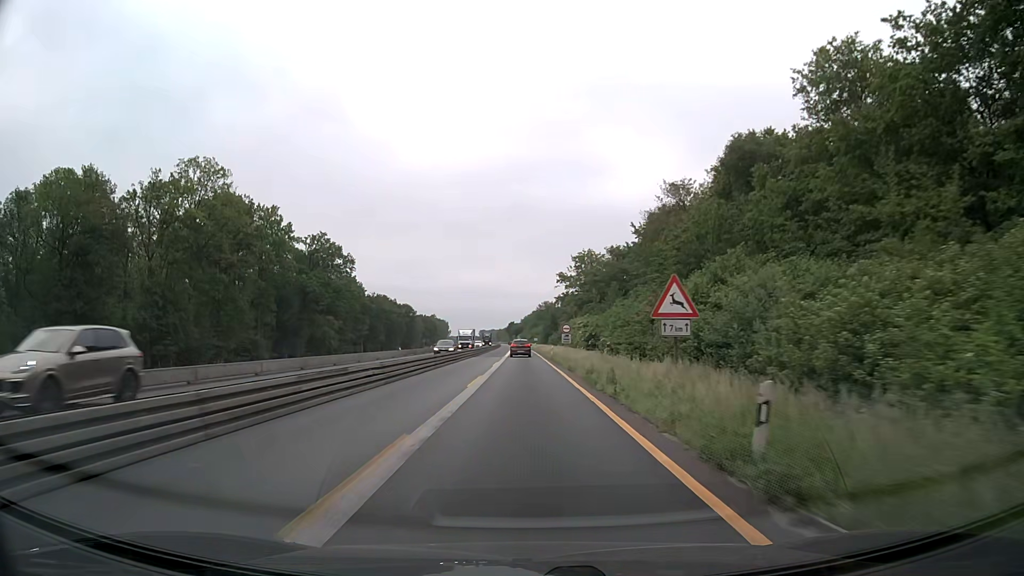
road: motorway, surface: asphalt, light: Day
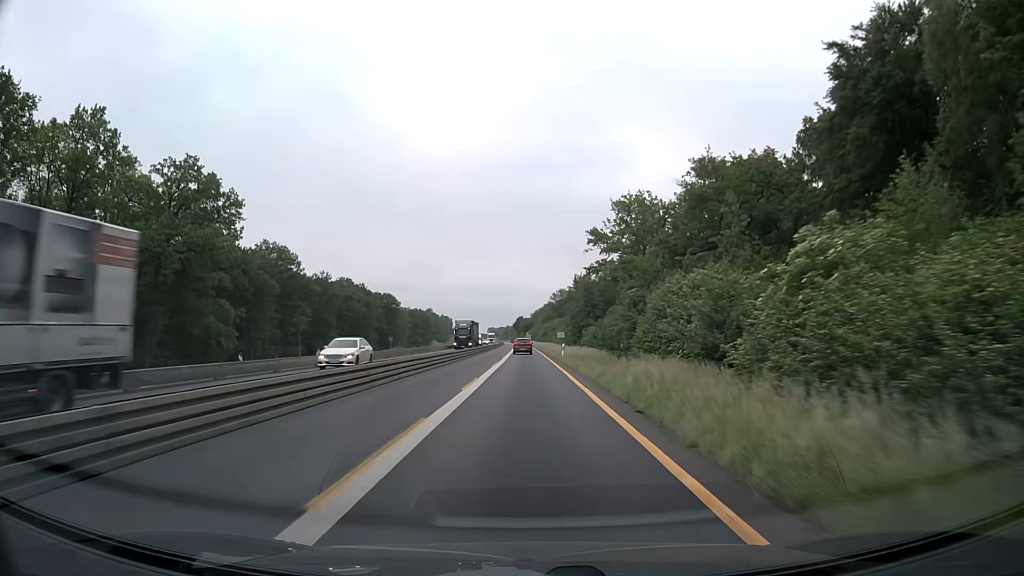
(-0.3, +64.5) m; -1°
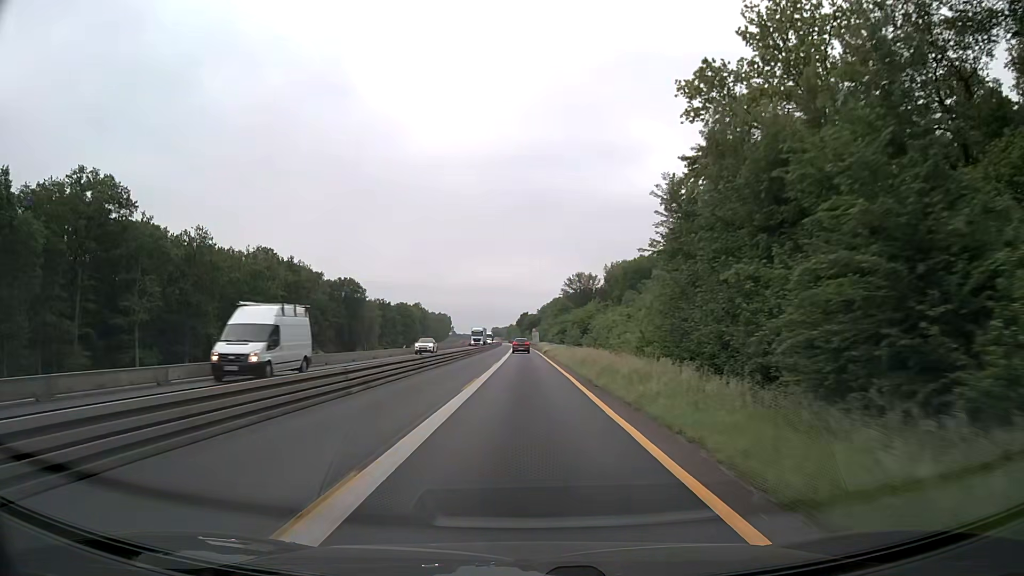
(-0.1, +64.5) m; 0°
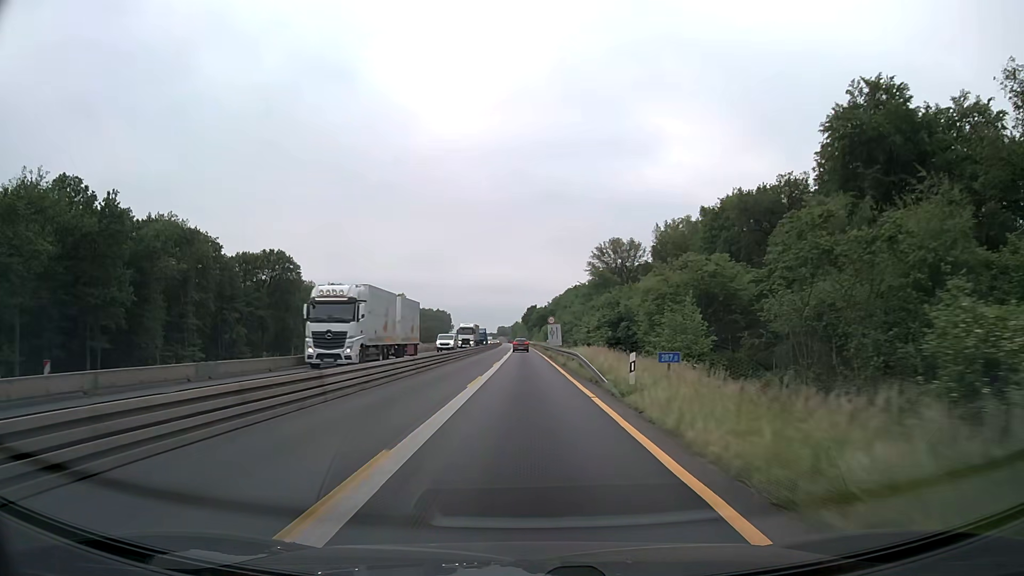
(-0.3, +64.5) m; -1°
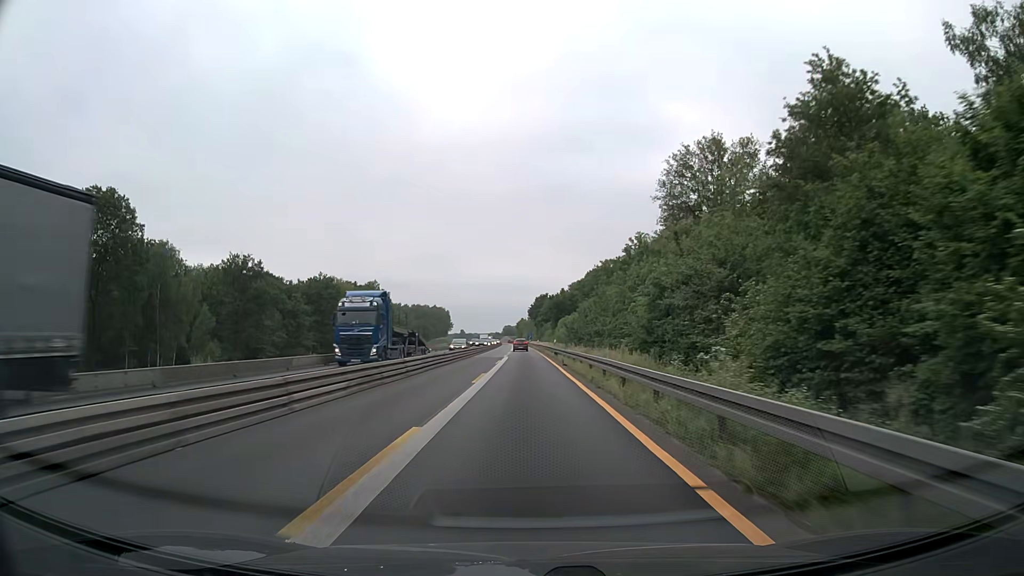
(-0.4, +64.4) m; -1°
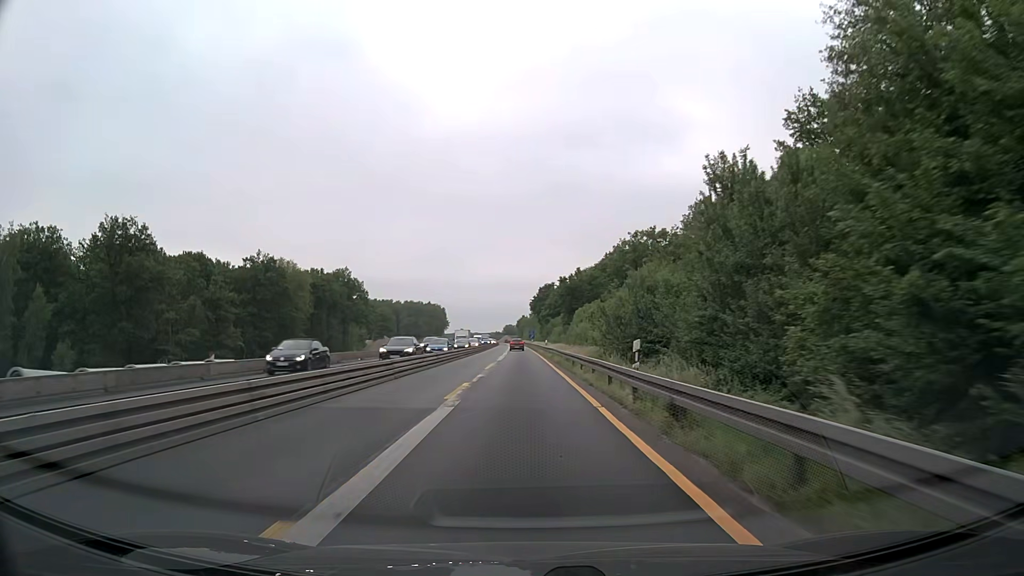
(0.0, +38.7) m; 0°
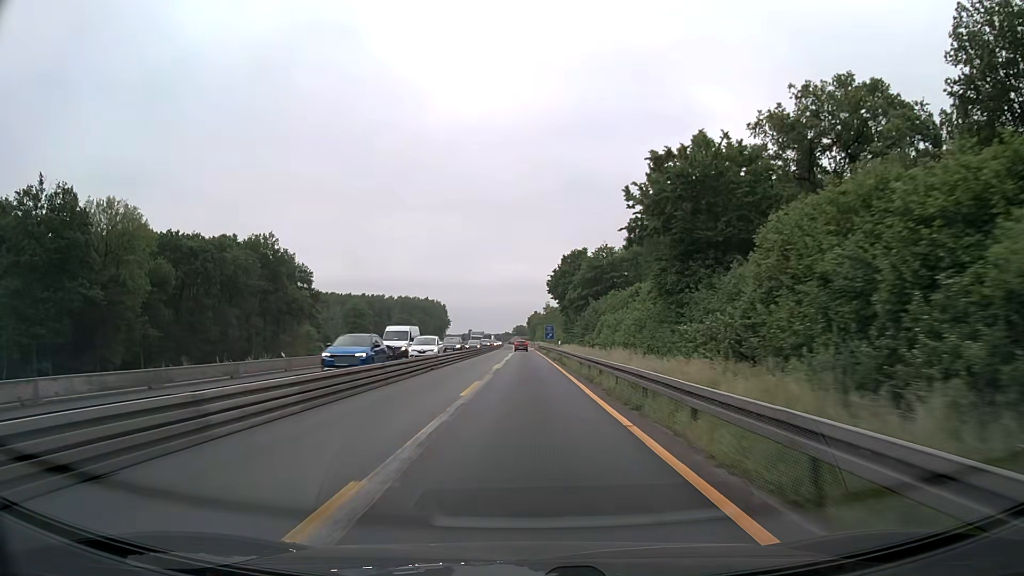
(-0.6, +64.4) m; -1°
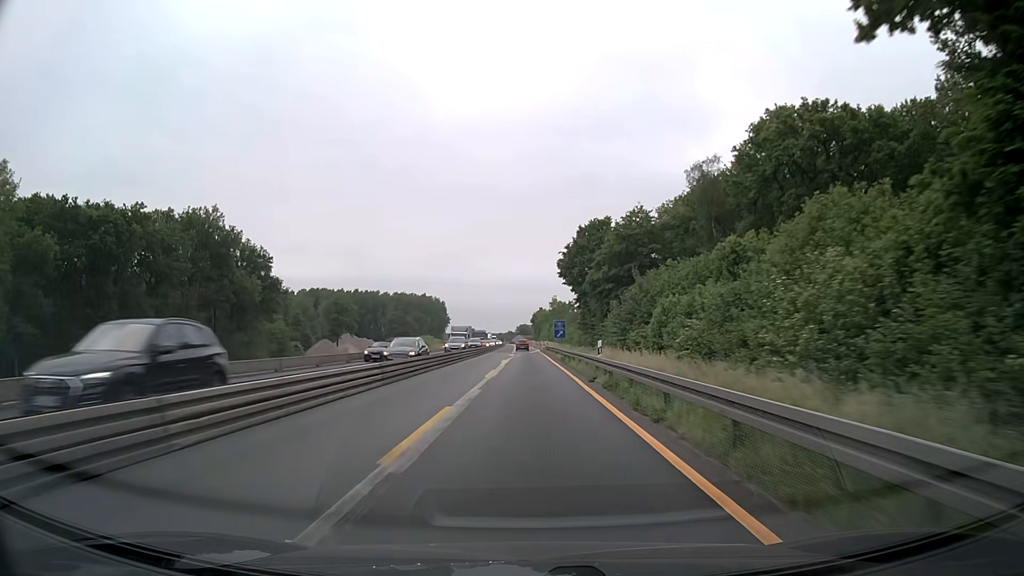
(-0.1, +25.8) m; -1°
(0, +10) (0, +20) (0, +30) (0, +40) (0, +50) (0, +60) (0, +70) (0, +80) (0, +90) (0, +100) m
